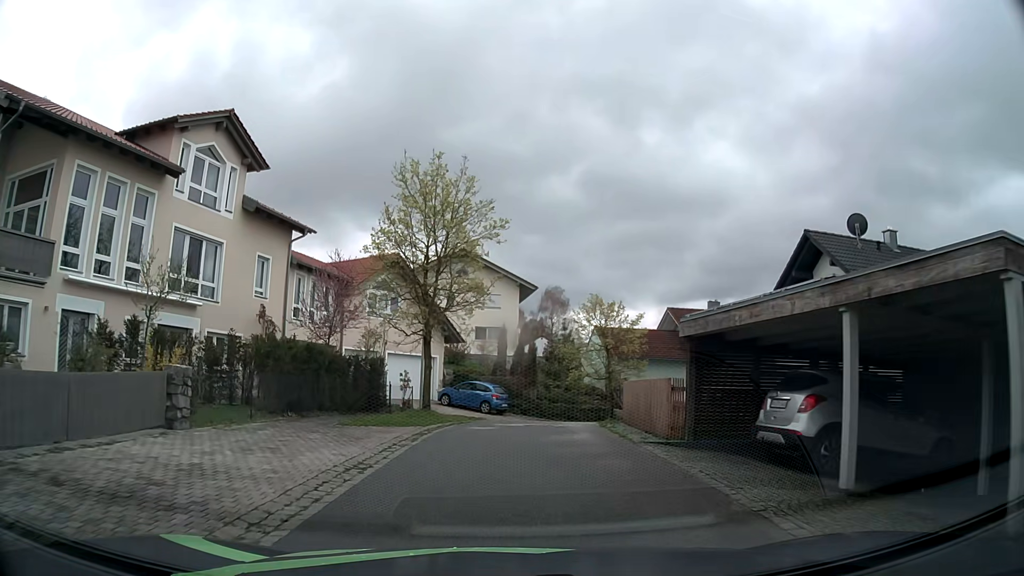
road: residential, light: Day
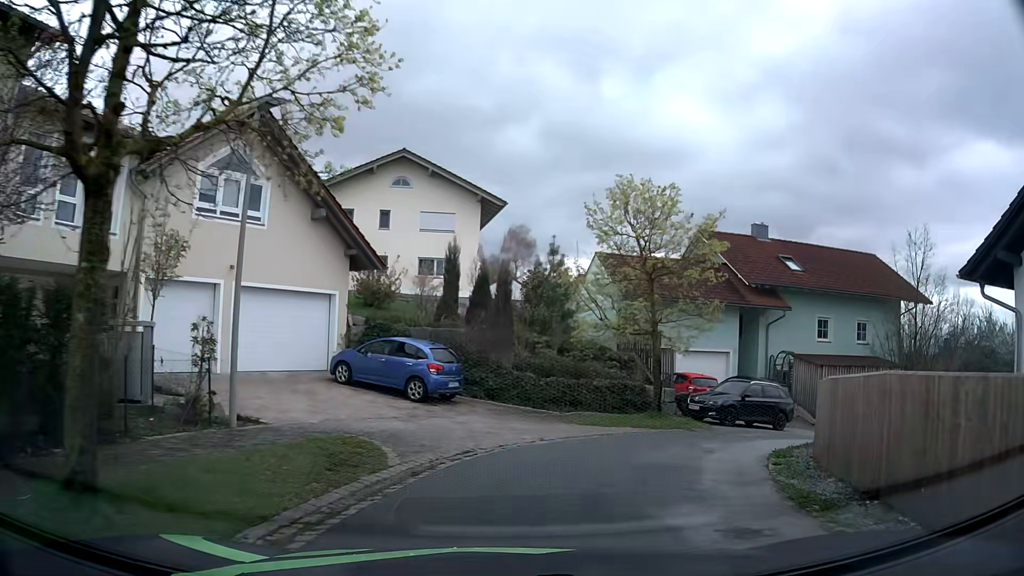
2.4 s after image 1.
(+0.2, +16.7) m; +4°
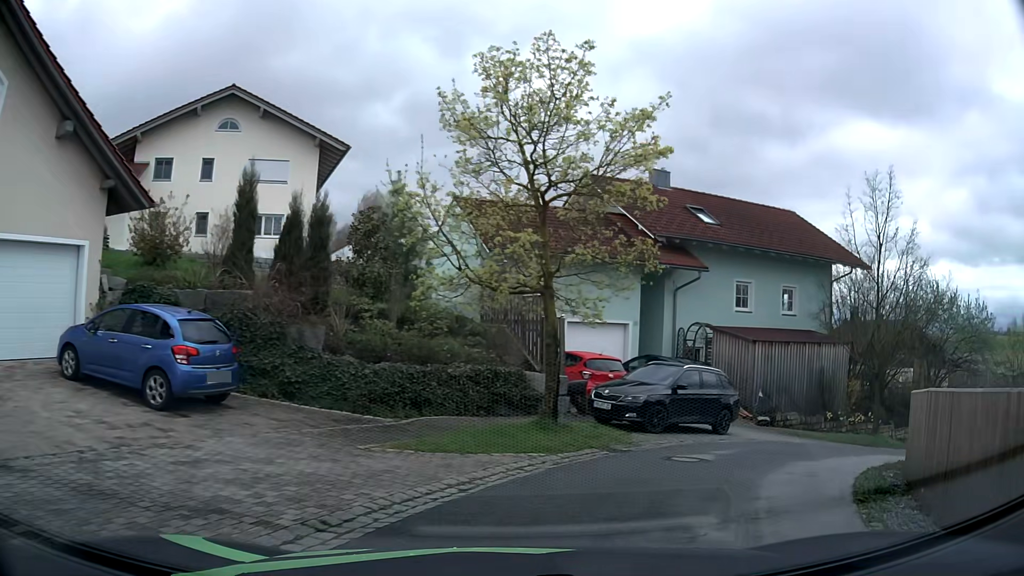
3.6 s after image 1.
(+0.6, +7.1) m; +12°
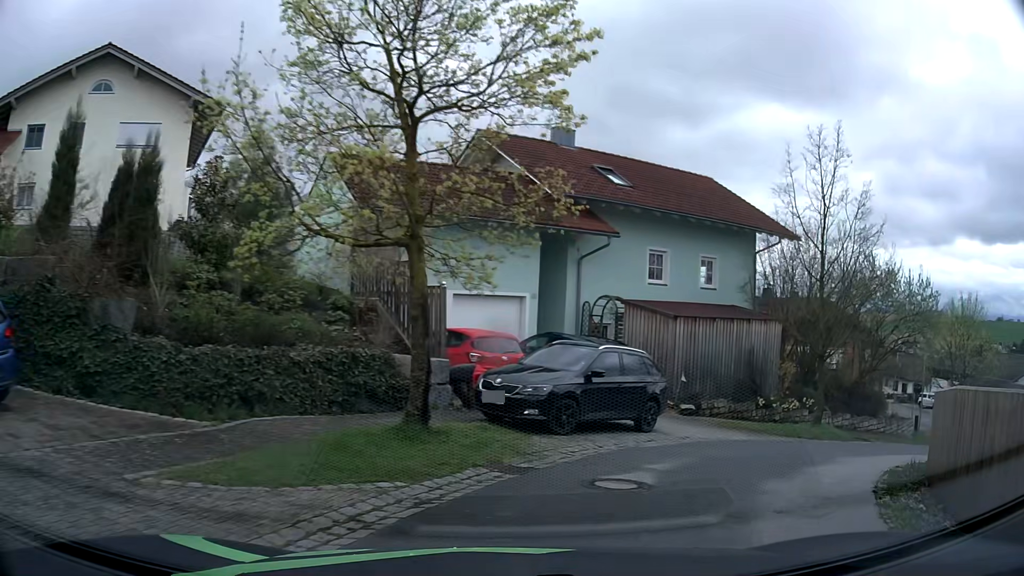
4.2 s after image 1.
(+0.2, +3.3) m; +9°
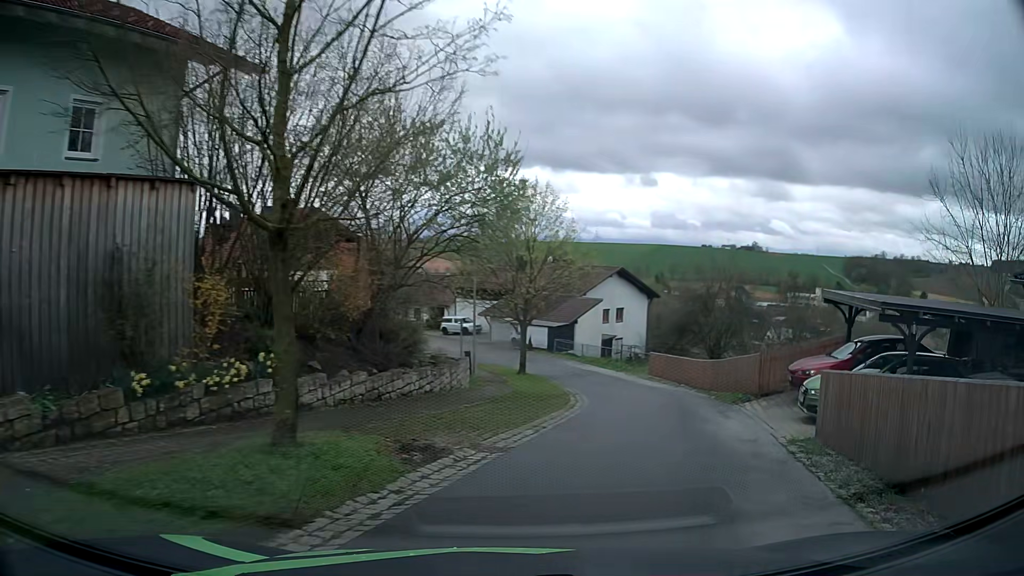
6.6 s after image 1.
(+5.2, +12.3) m; +44°
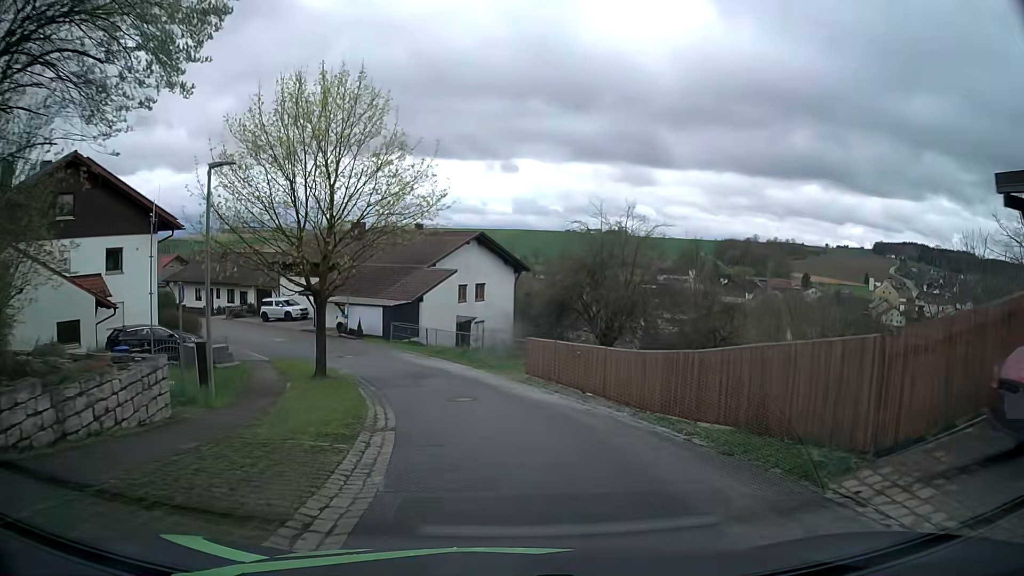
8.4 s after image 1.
(+2.0, +12.4) m; +12°
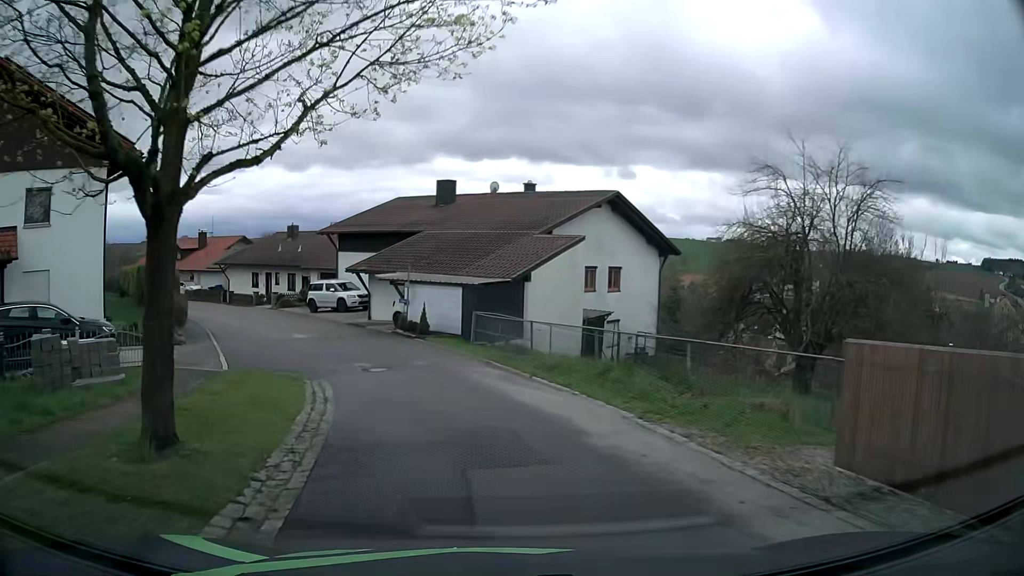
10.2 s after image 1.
(-1.1, +14.4) m; -10°
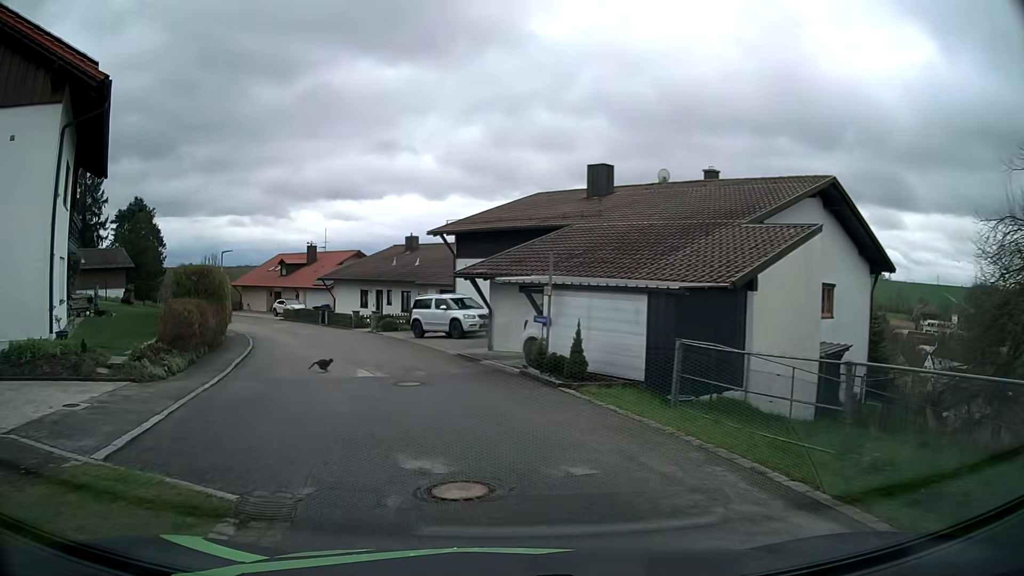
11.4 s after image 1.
(-1.0, +9.9) m; -12°
(-1, +10) (-4, +20) (-7, +29) (-12, +38) (-17, +47) (-22, +55) (-28, +63) (-34, +71) (-42, +77) (-50, +83) m
